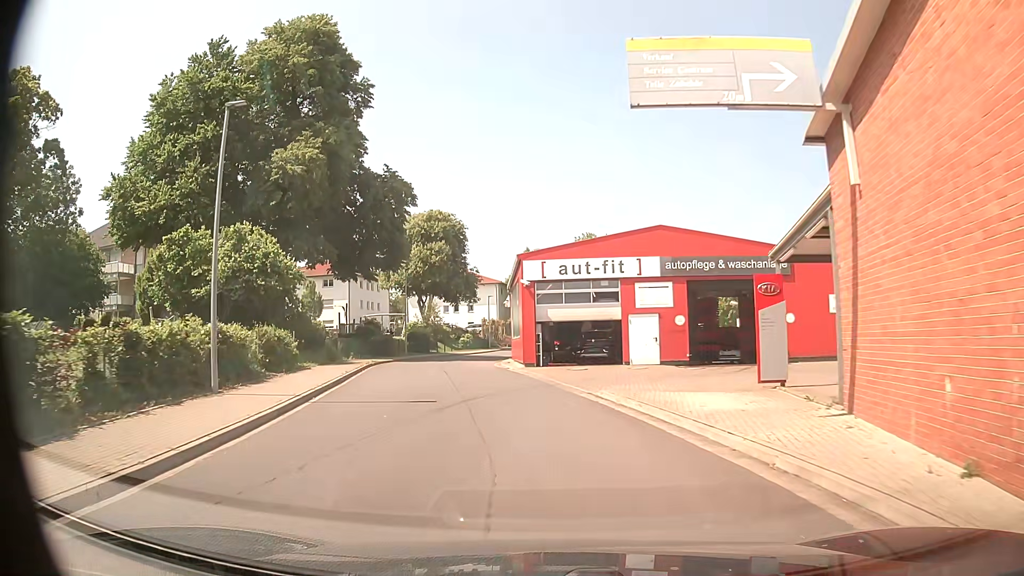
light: Day
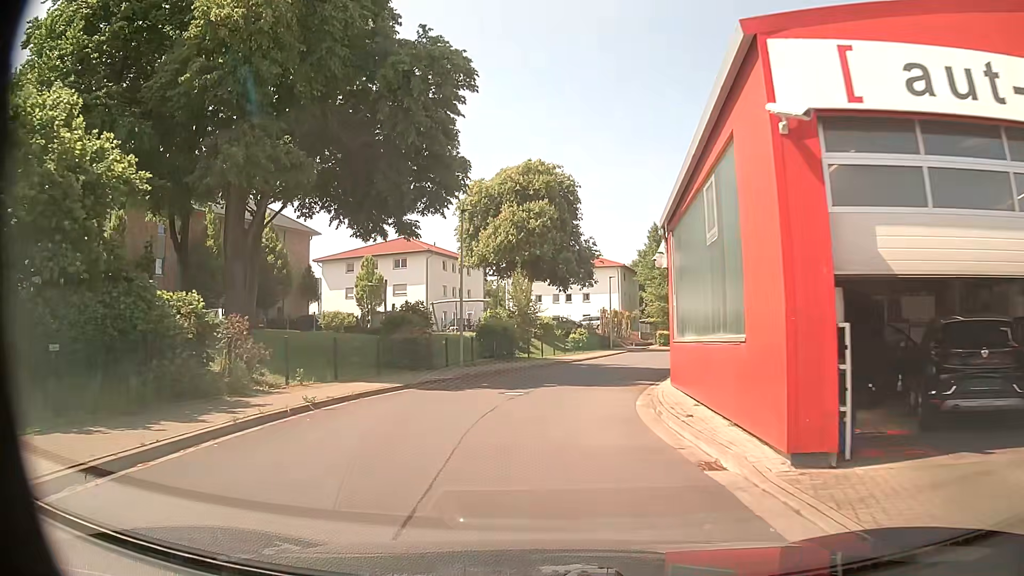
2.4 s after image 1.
(-1.9, +21.2) m; -10°
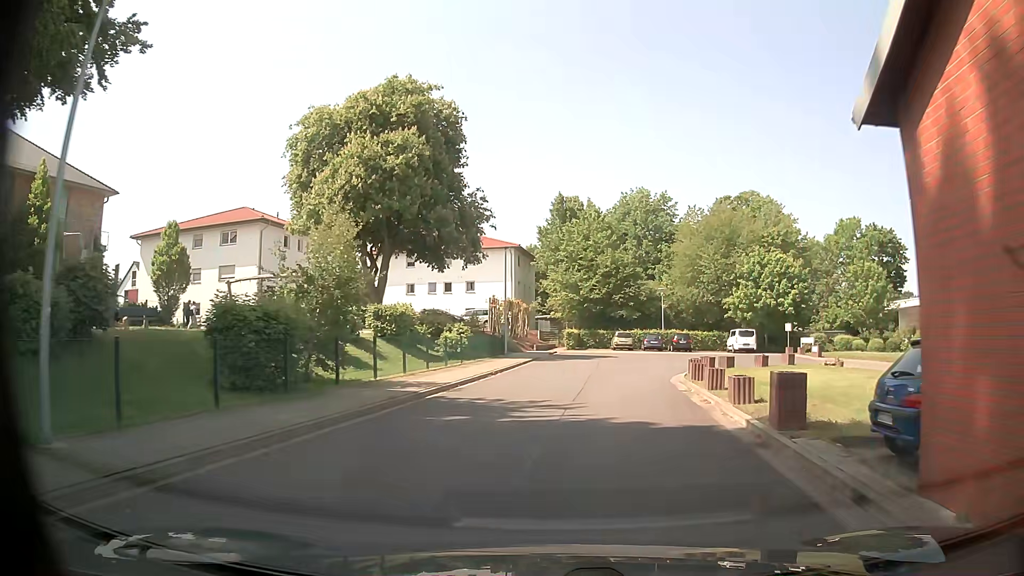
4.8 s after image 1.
(+1.0, +18.9) m; +11°
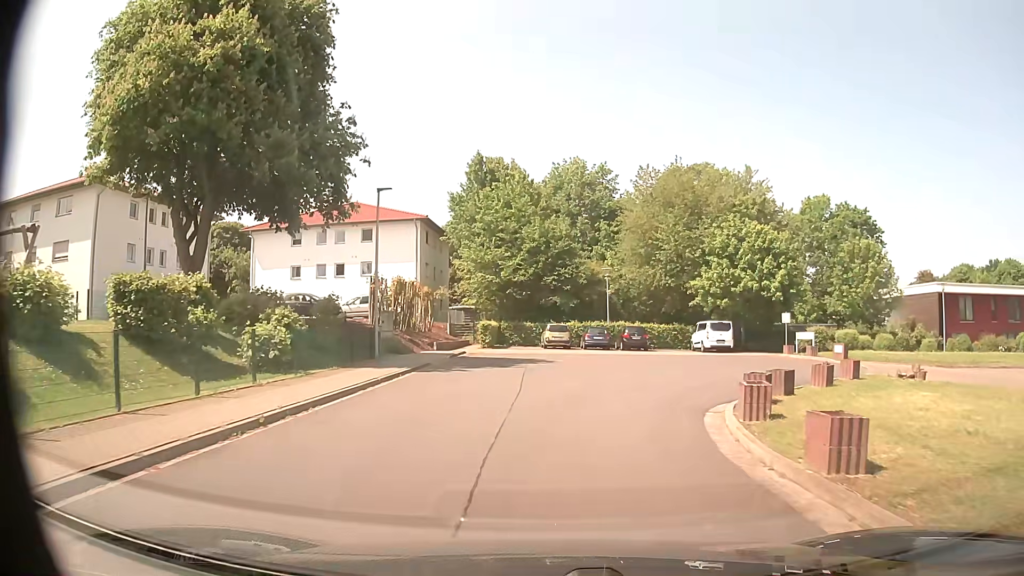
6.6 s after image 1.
(+0.8, +13.9) m; +6°
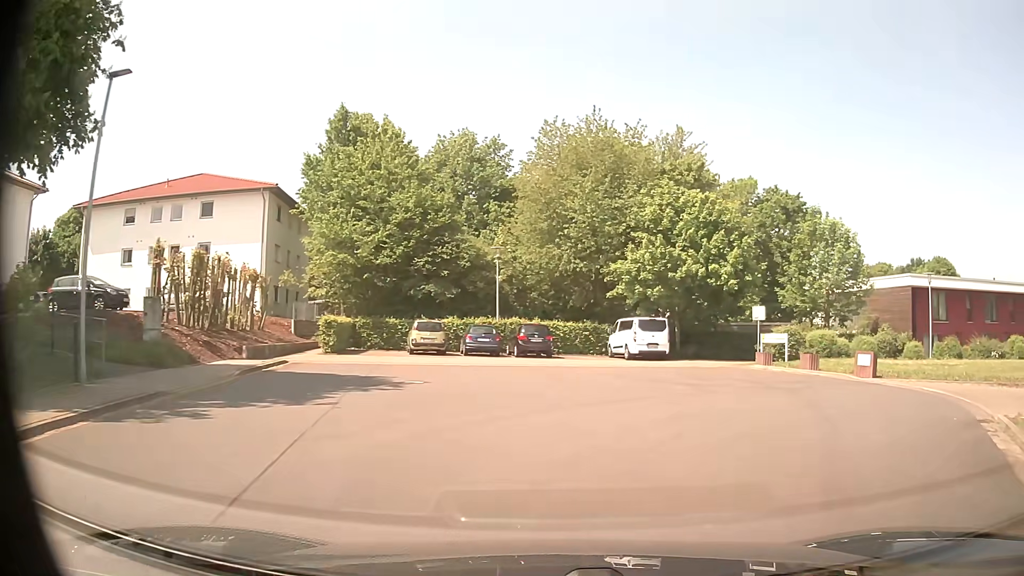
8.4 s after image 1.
(+0.4, +11.5) m; +9°
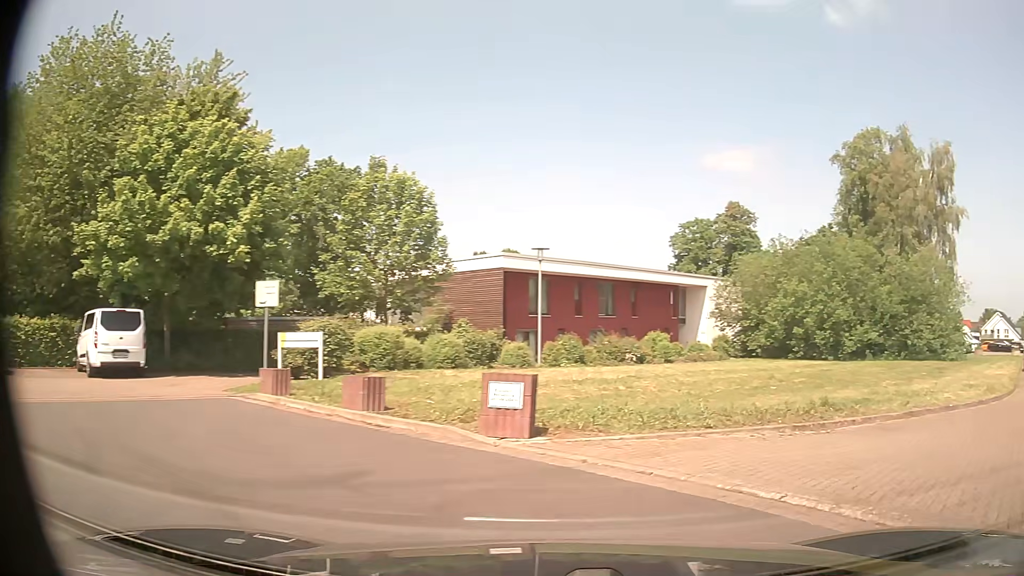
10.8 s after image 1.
(+3.2, +11.5) m; +38°
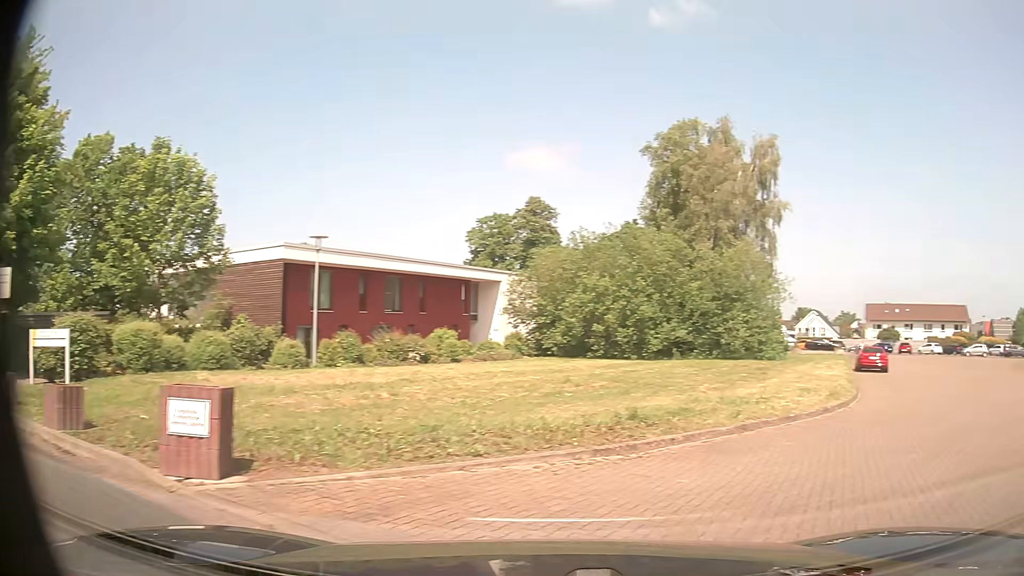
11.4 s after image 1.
(+0.3, +2.5) m; +17°
